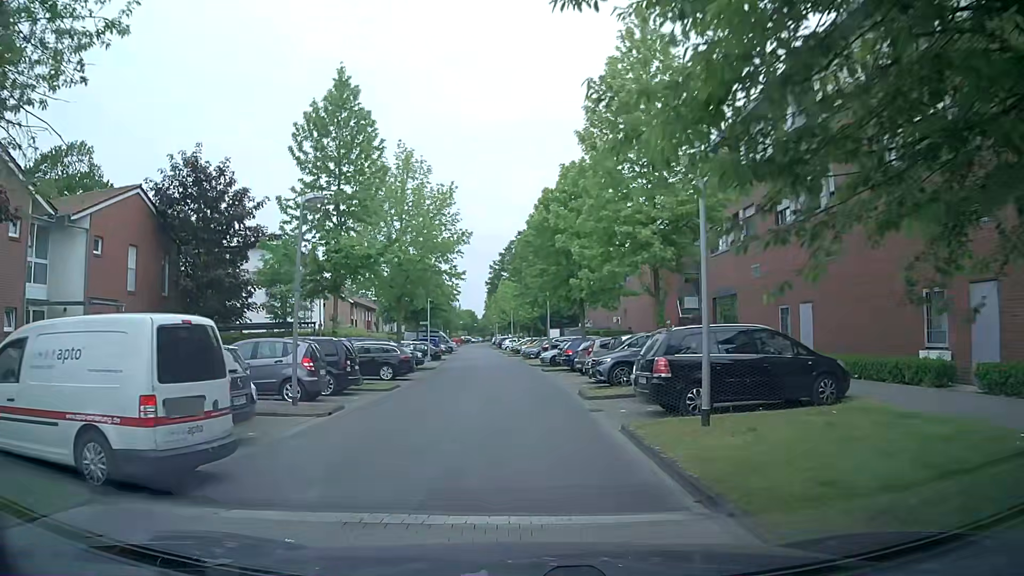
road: residential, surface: asphalt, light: Day
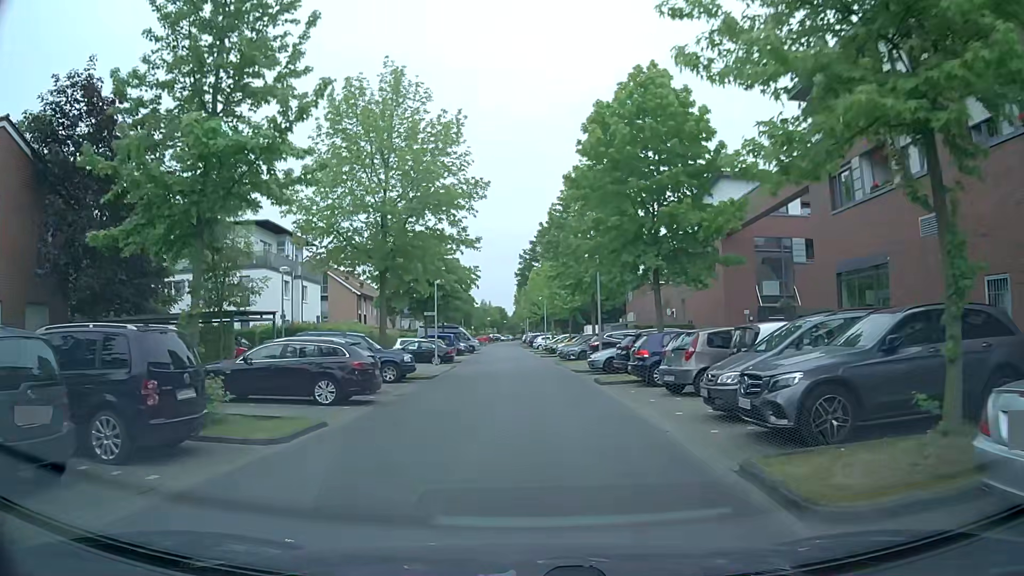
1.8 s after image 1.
(-0.4, +12.1) m; -2°
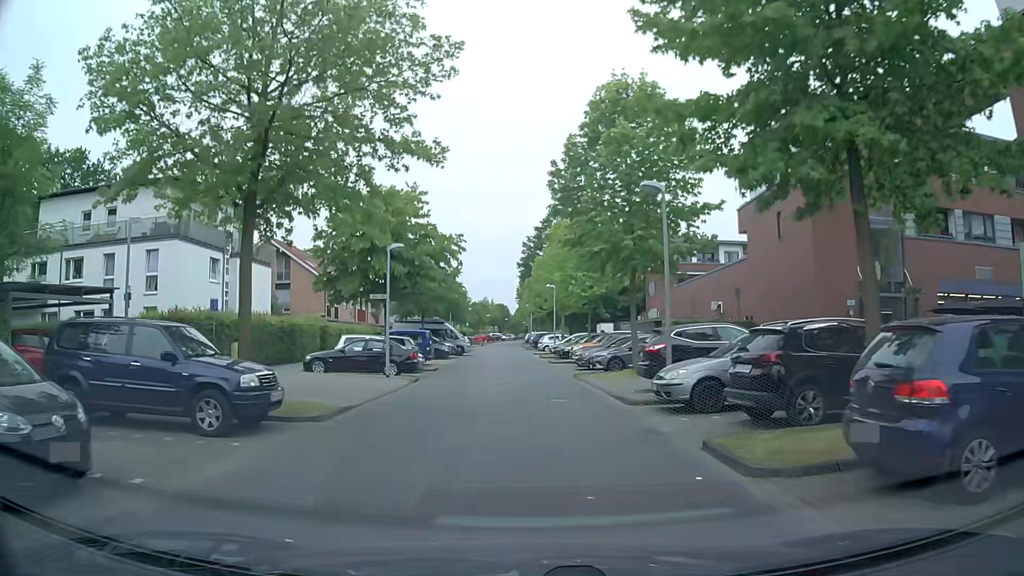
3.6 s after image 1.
(-0.2, +13.5) m; -1°
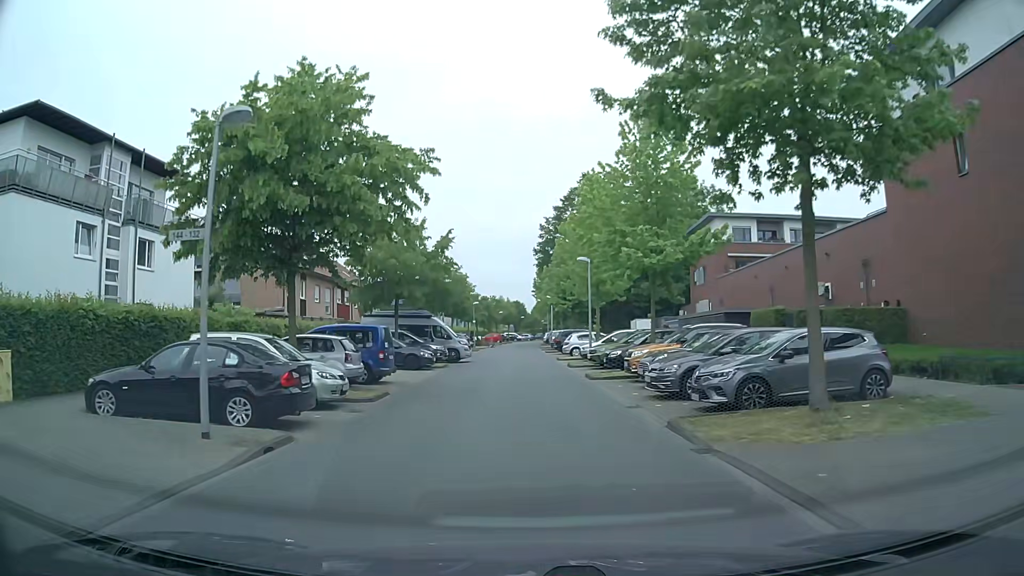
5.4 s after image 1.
(-0.1, +14.8) m; 0°
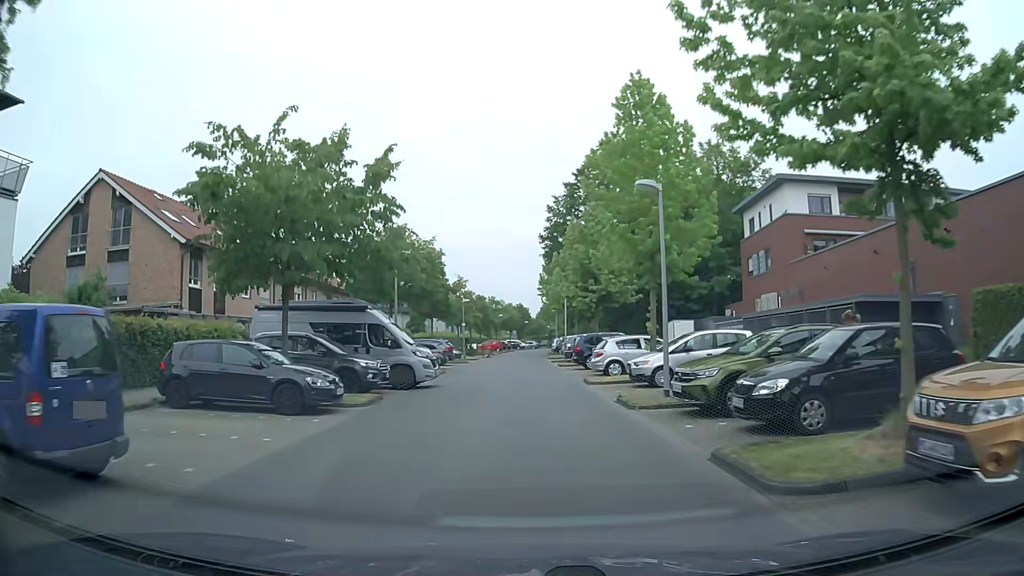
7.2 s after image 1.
(-0.3, +15.6) m; -1°
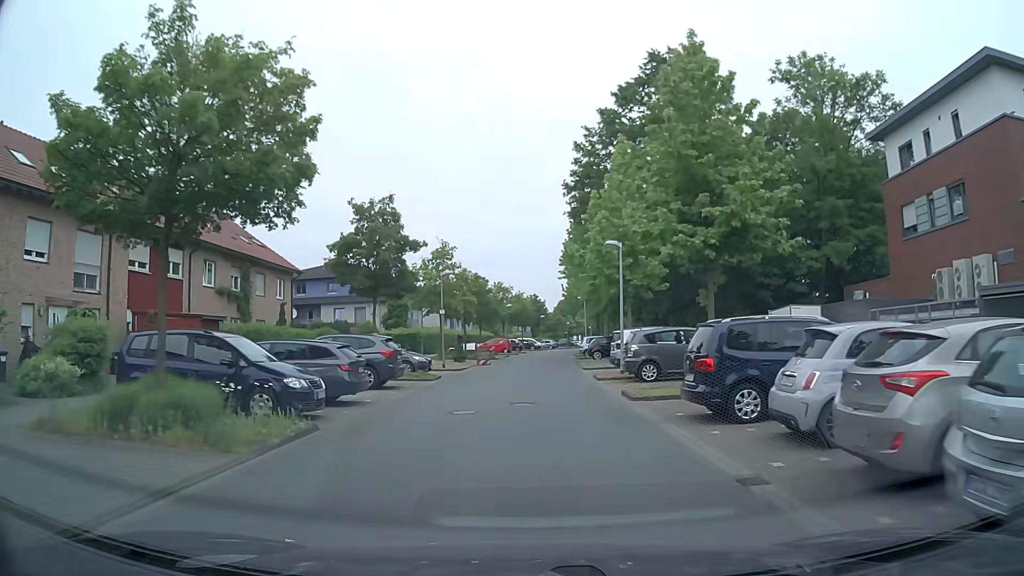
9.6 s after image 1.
(-0.2, +21.1) m; -1°
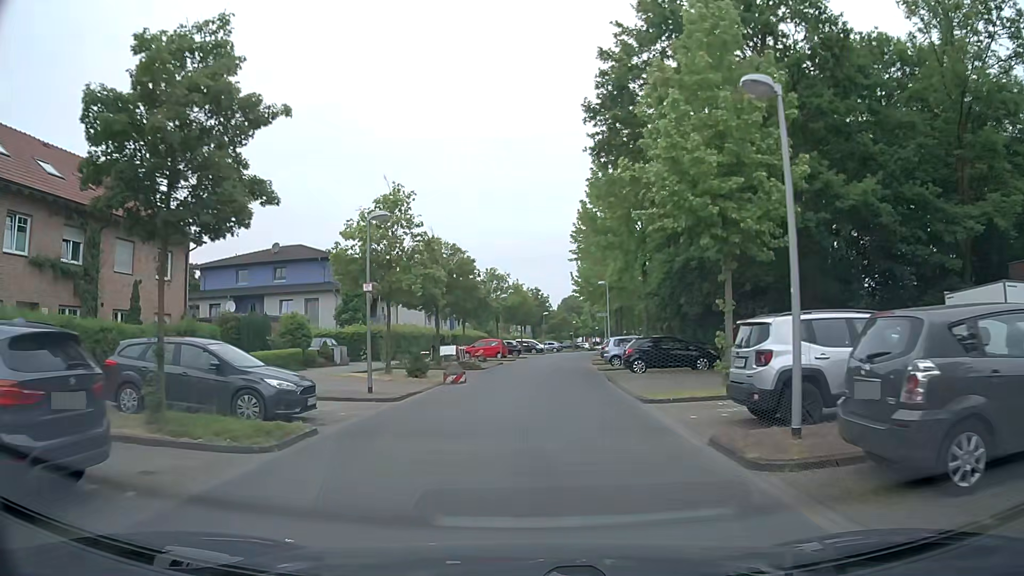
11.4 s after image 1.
(0.0, +15.5) m; 0°
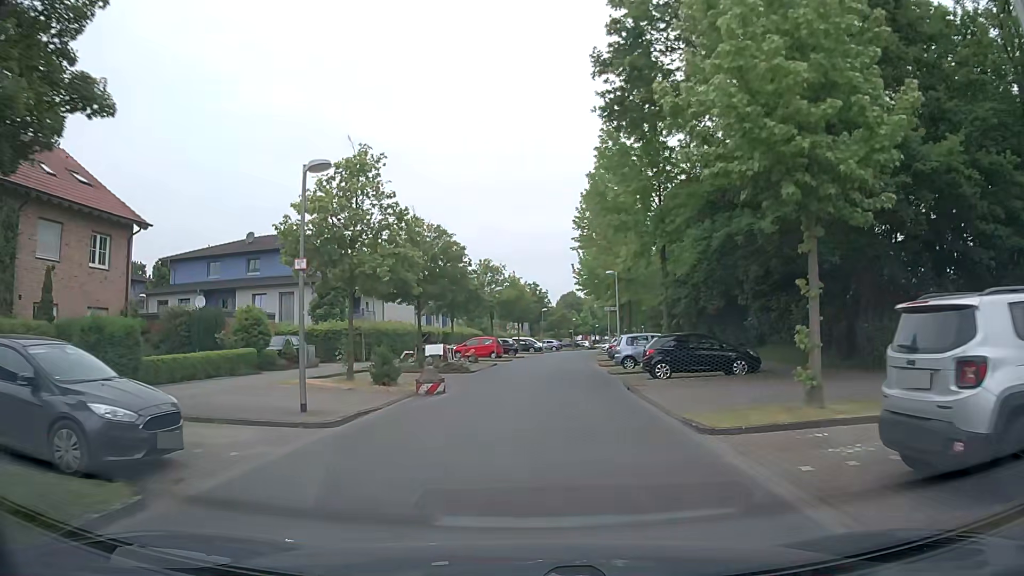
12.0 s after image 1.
(0.0, +5.1) m; 0°
(0, +10) (0, +20) (+1, +30) (+2, +40) (+3, +50) (+4, +60) (+6, +70) (+7, +80) (+9, +89) (+11, +99) m
